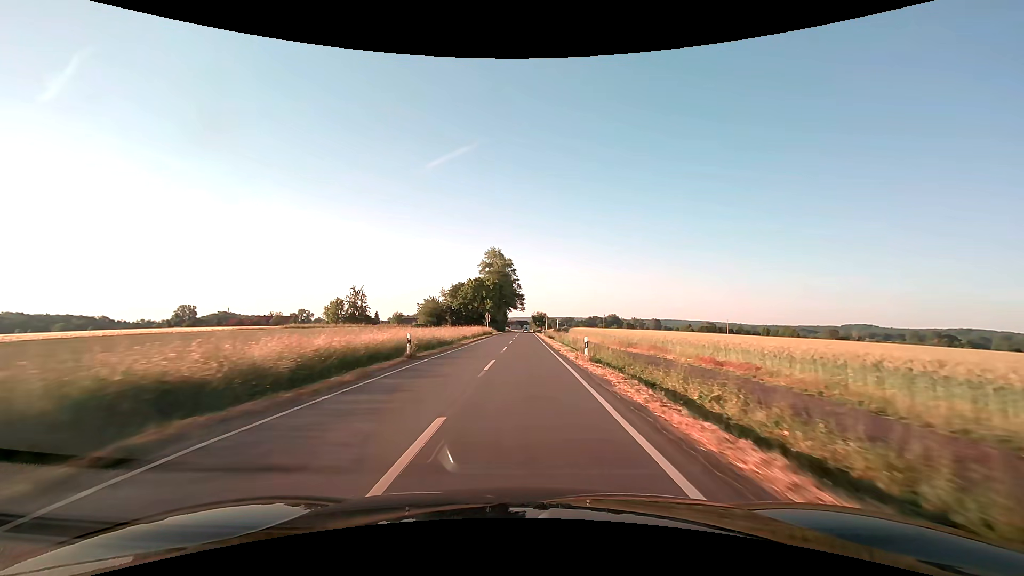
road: secondary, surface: asphalt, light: Day
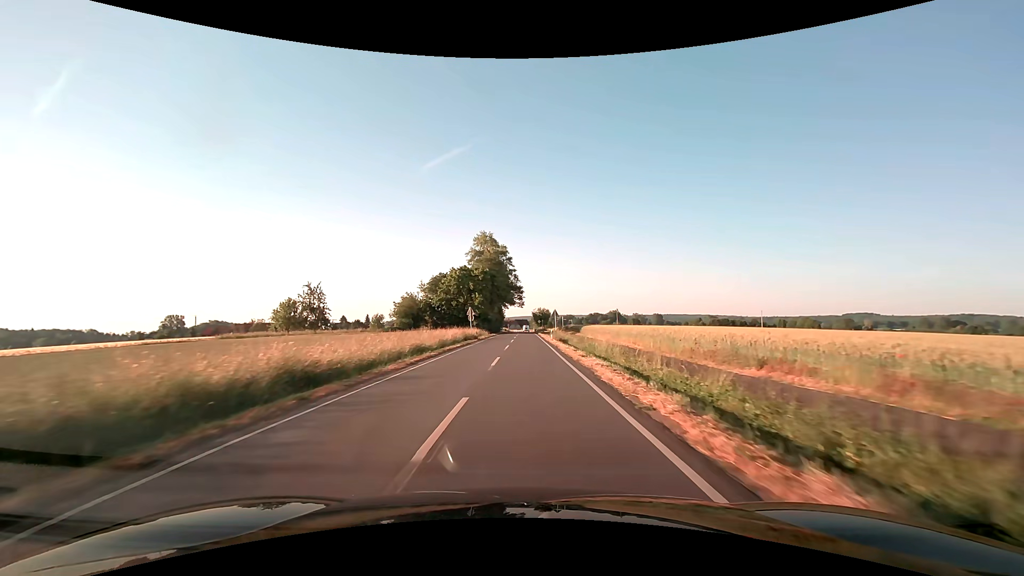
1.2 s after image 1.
(0.0, +21.9) m; 0°
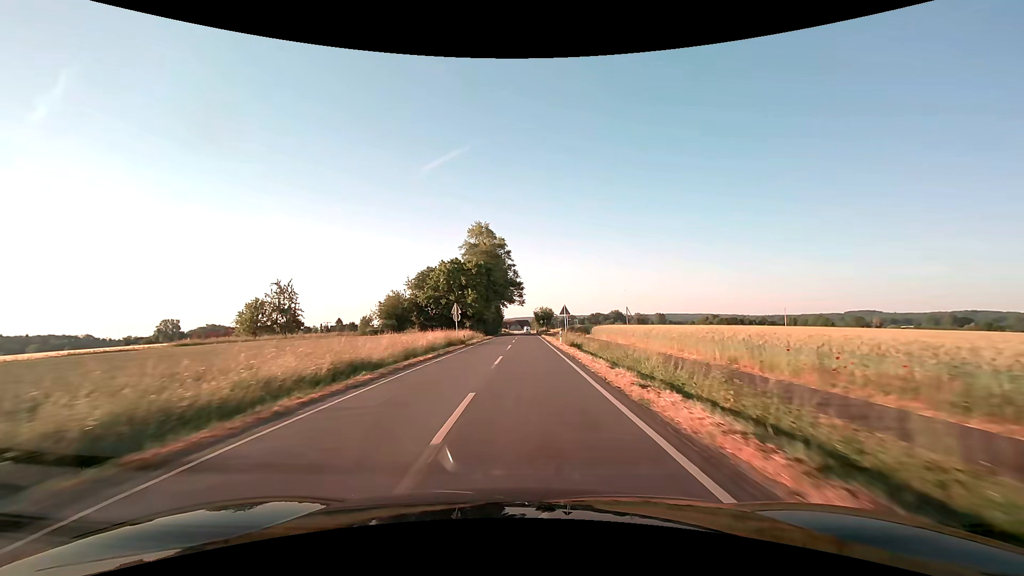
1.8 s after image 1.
(0.0, +10.9) m; 0°
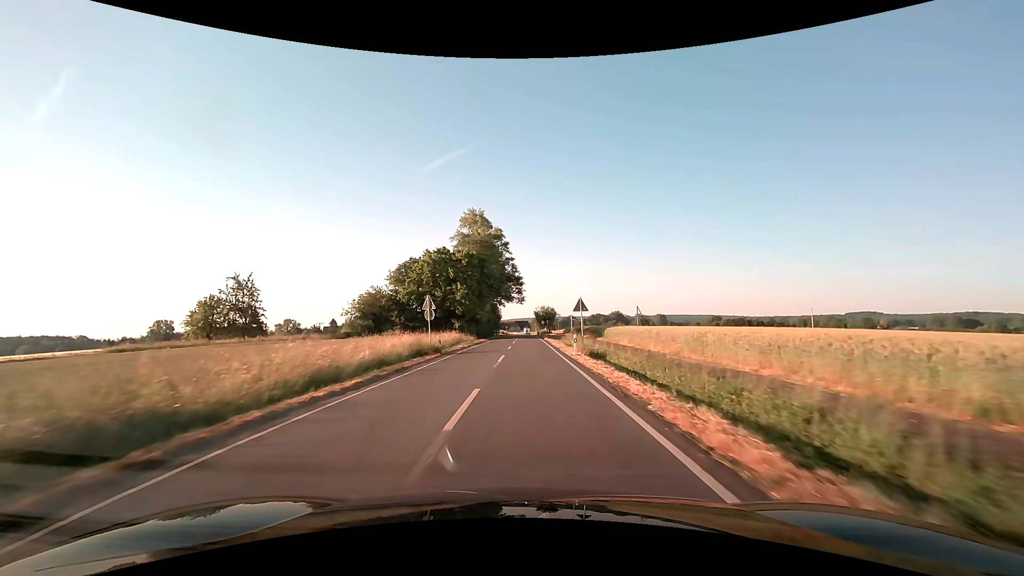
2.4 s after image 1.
(0.0, +10.9) m; 0°
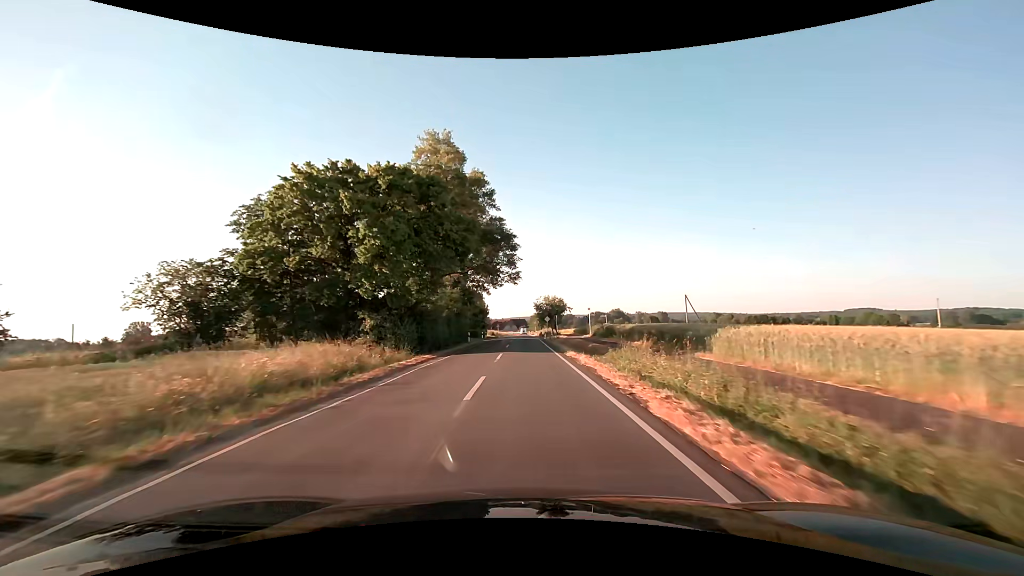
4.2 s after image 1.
(+0.1, +32.8) m; 0°
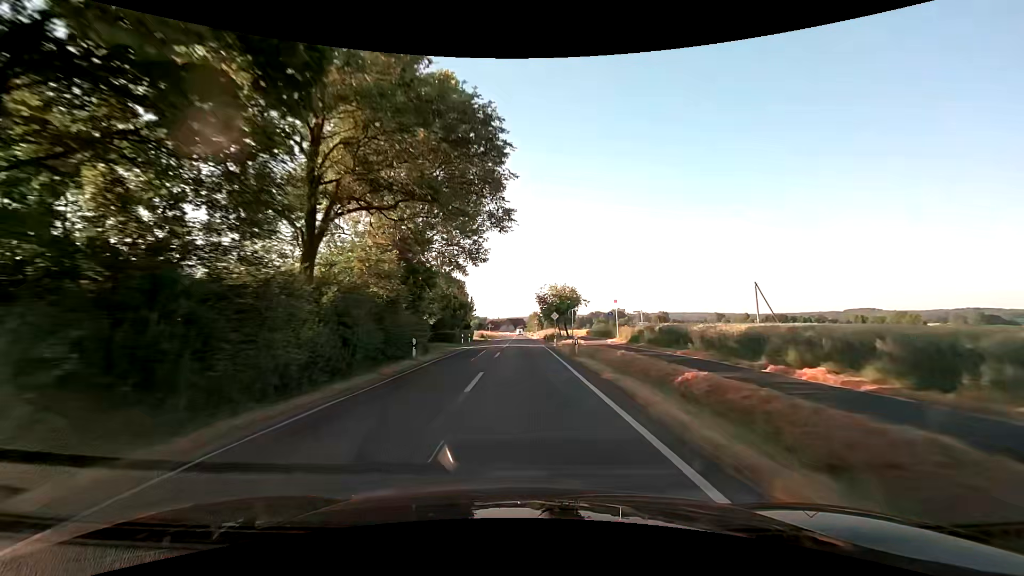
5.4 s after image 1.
(0.0, +21.9) m; 0°
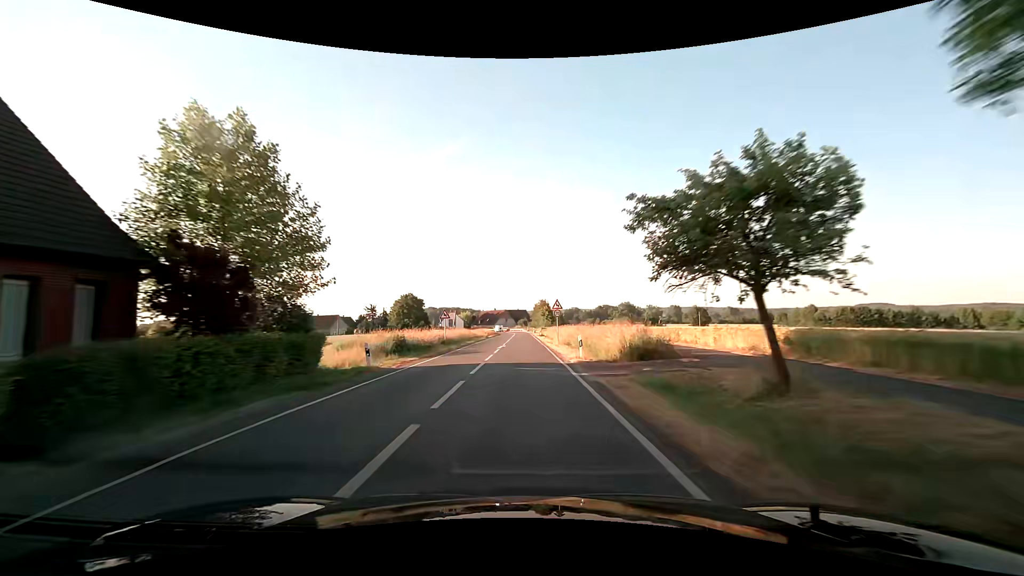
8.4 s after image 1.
(-0.1, +54.8) m; -1°
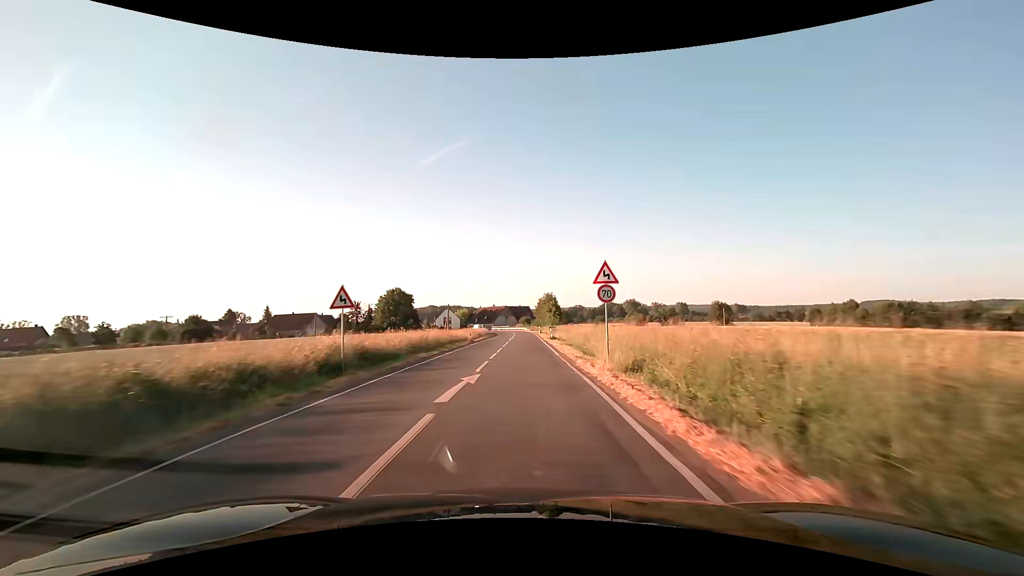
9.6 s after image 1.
(+0.1, +22.0) m; 0°
(0, +10) (0, +20) (0, +30) (0, +40) (0, +50) (0, +60) (0, +70) (0, +80) (-1, +90) (-1, +100) m
